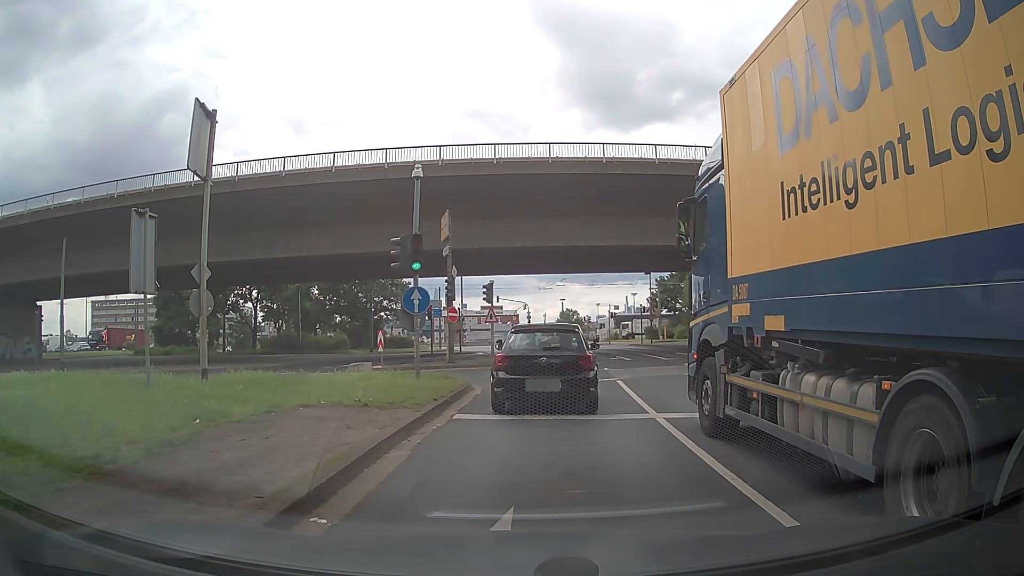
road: primary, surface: asphalt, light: Day
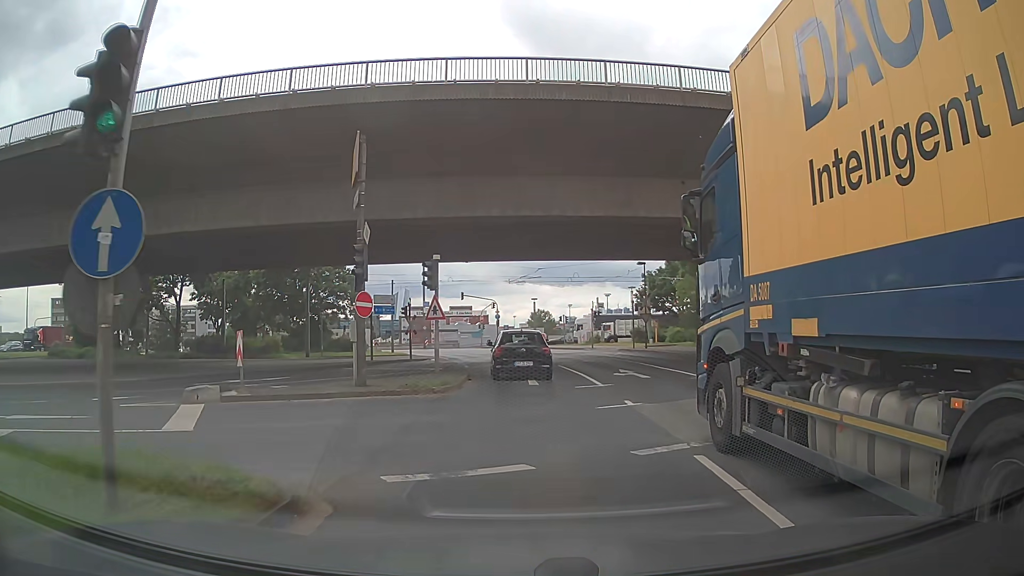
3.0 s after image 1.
(0.0, +11.1) m; +1°
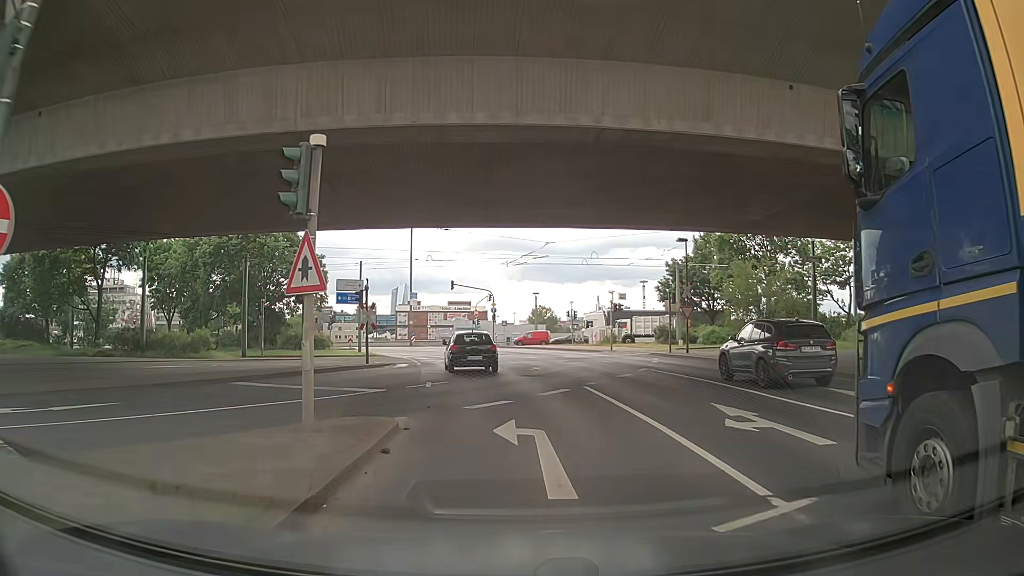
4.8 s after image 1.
(-0.1, +12.4) m; 0°
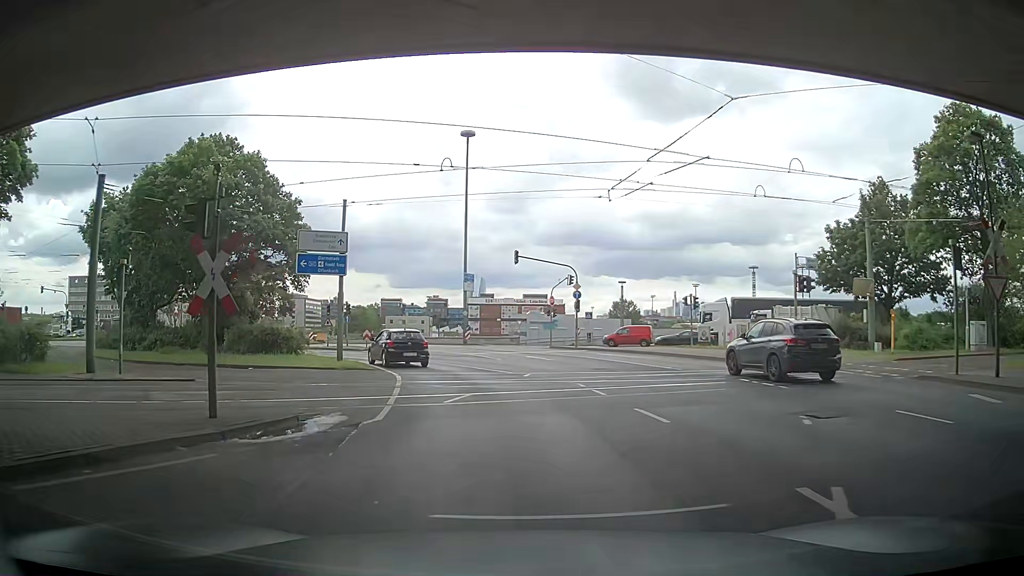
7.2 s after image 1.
(-1.2, +21.3) m; -5°
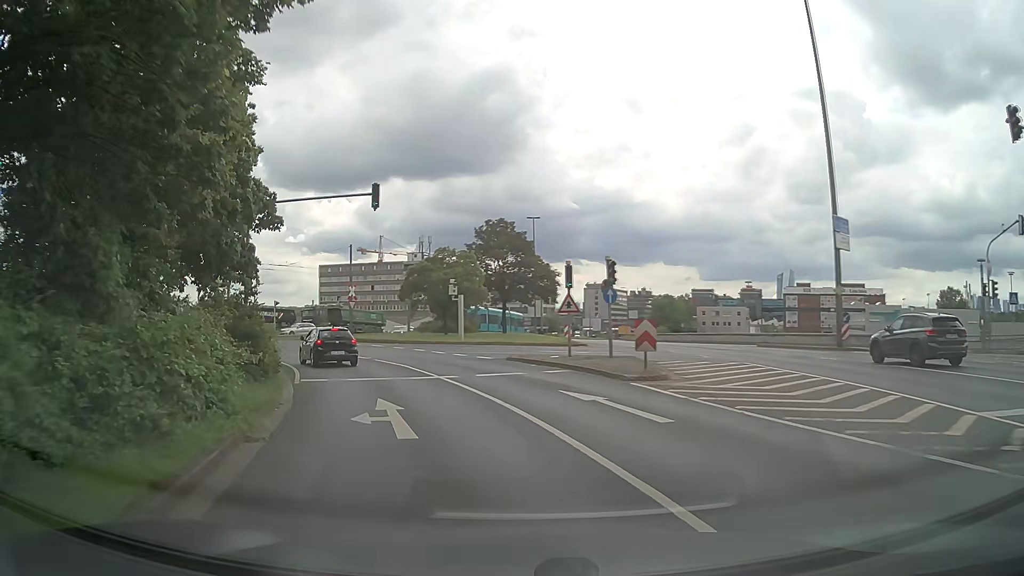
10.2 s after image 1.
(-5.3, +29.2) m; -27°
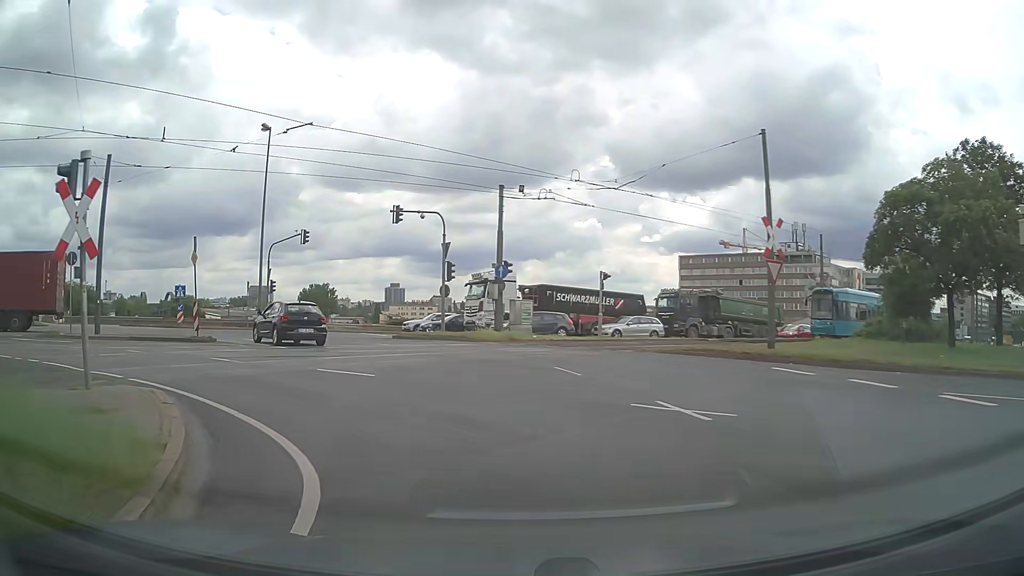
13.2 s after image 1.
(-7.9, +27.6) m; -30°
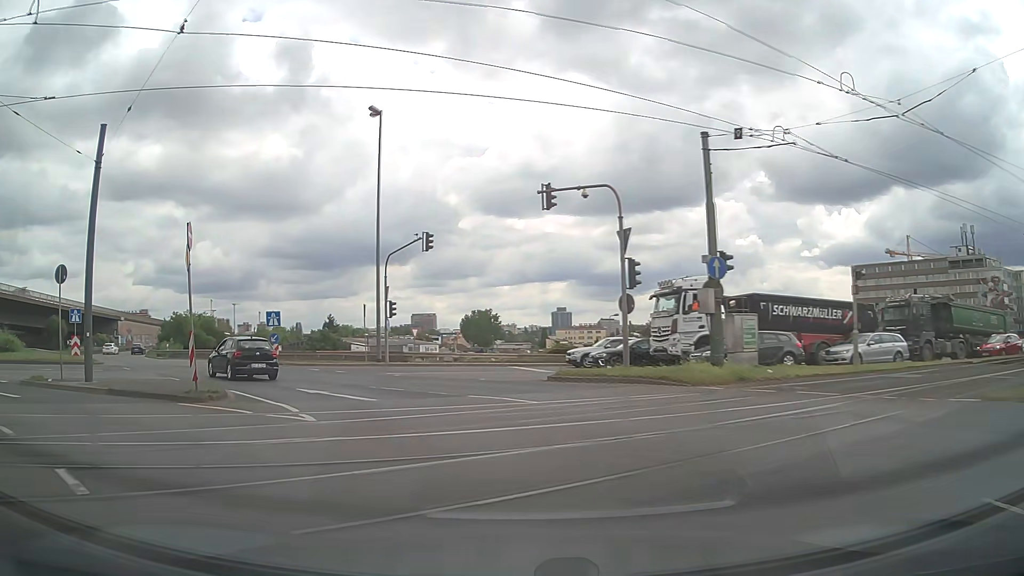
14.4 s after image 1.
(-1.2, +10.8) m; -14°
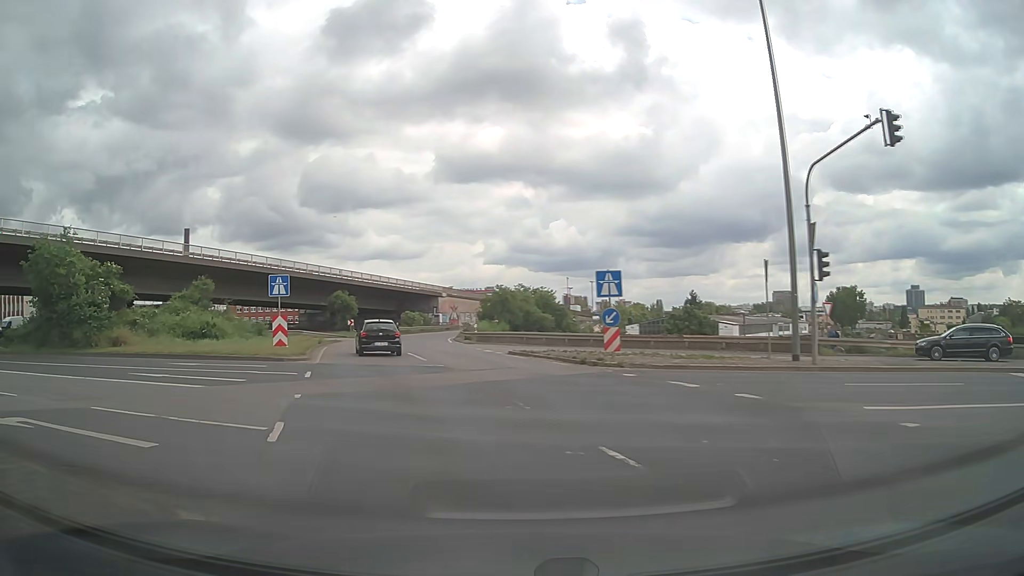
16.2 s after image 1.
(-4.1, +15.5) m; -30°
(-1, +10) (-4, +19) (-7, +29) (-10, +39) (-12, +48) (-13, +58) (-14, +68) (-13, +78) (-12, +88) (-10, +98) m
